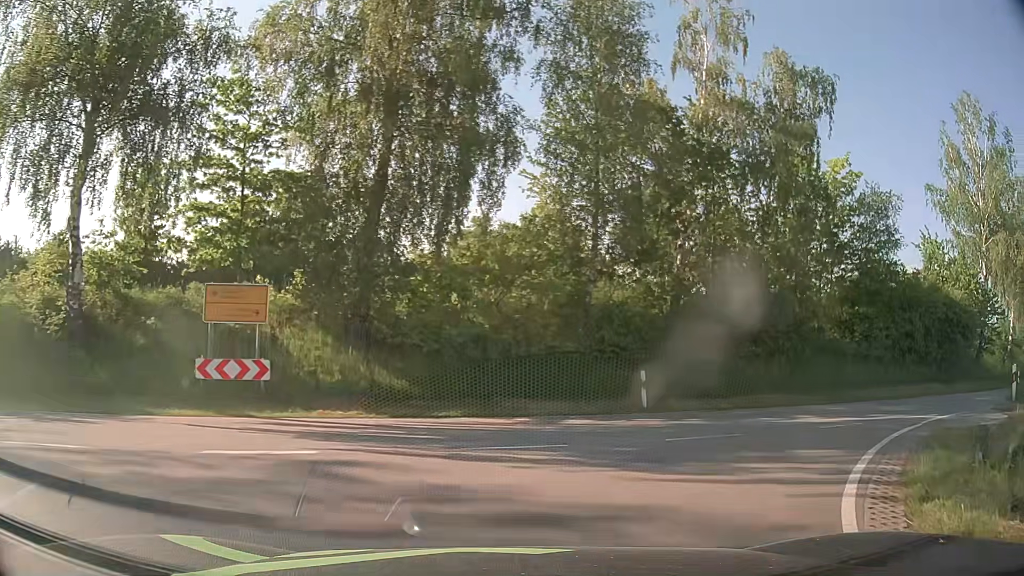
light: Day
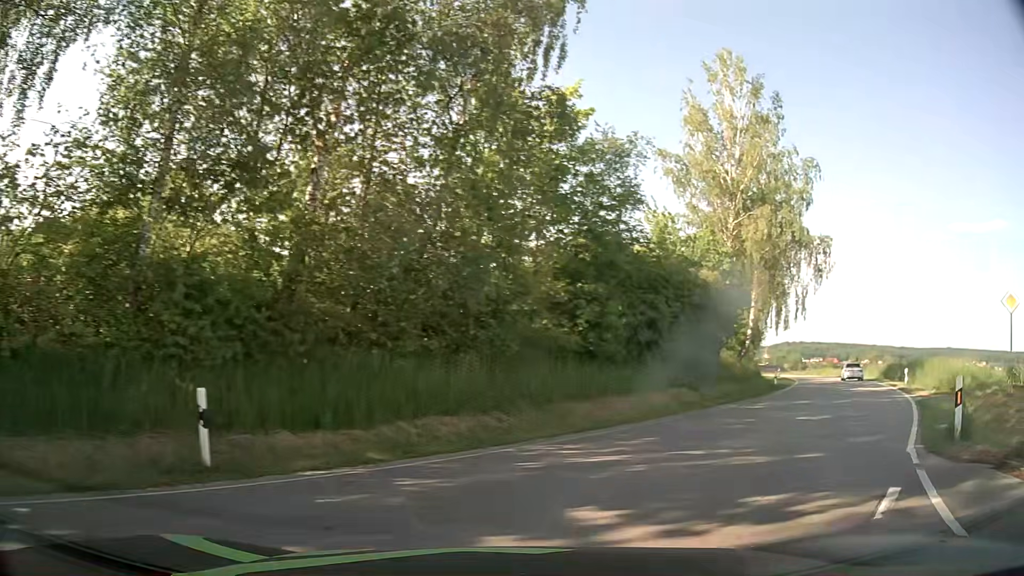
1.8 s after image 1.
(+2.1, +9.3) m; +29°
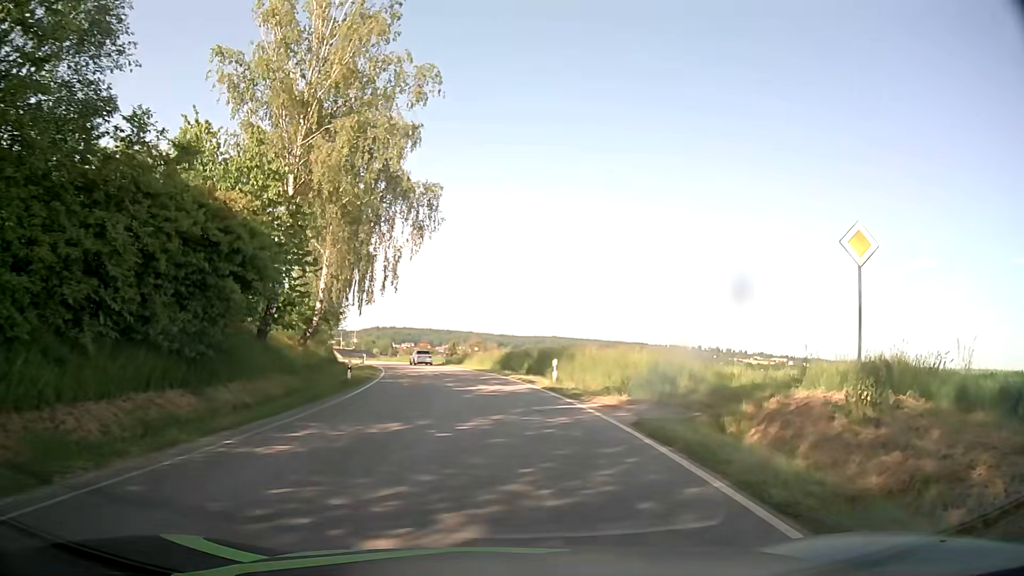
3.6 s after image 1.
(+4.5, +11.5) m; +36°
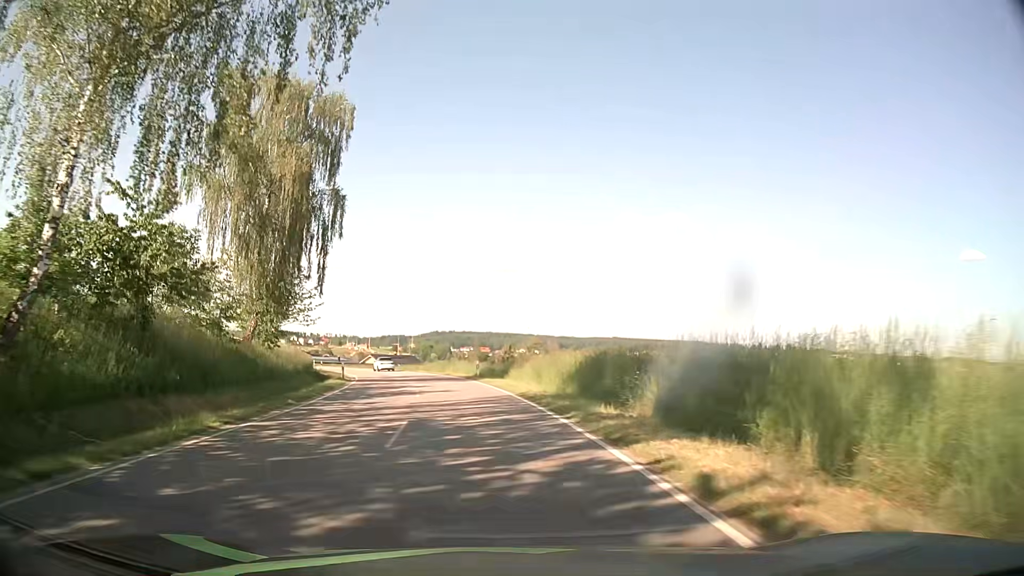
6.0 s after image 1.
(-0.3, +26.0) m; -4°
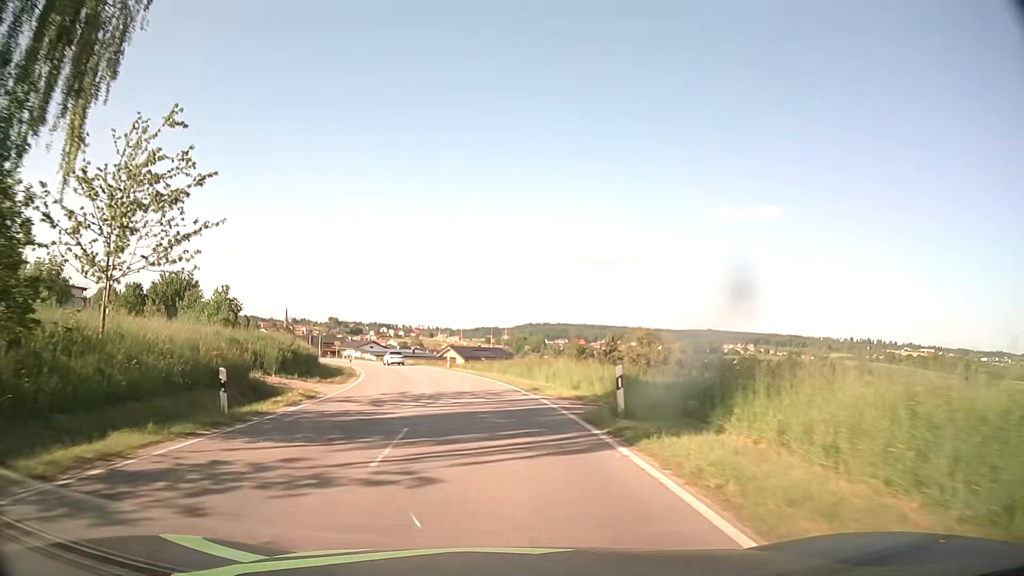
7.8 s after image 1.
(-1.8, +26.2) m; -8°
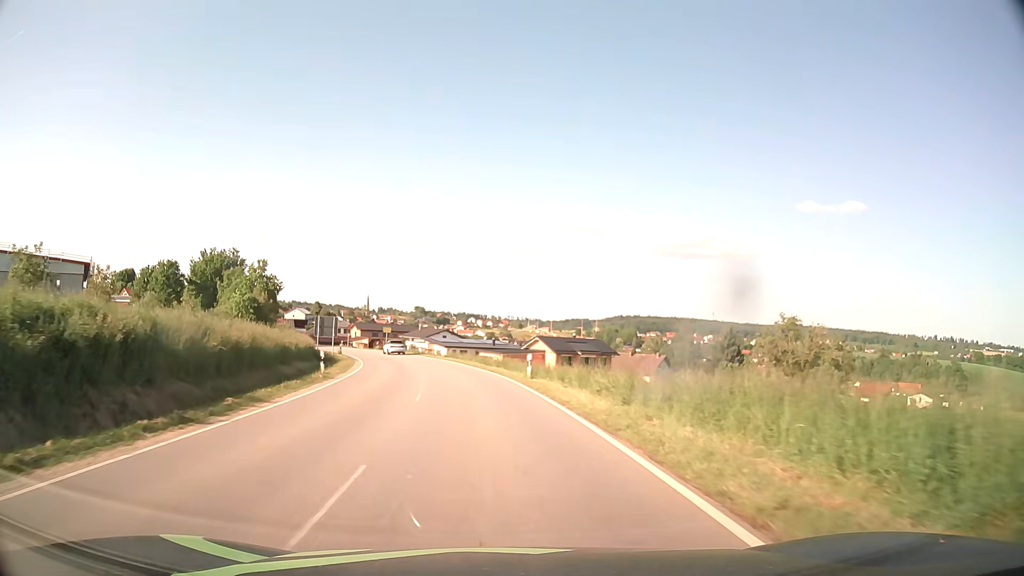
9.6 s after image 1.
(-1.9, +28.0) m; -8°
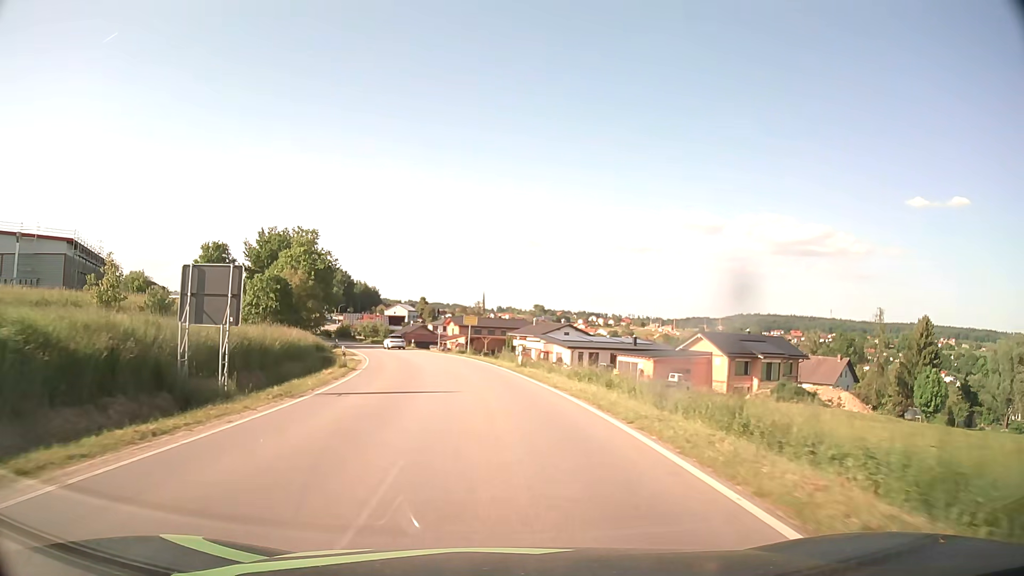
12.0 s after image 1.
(-3.2, +35.2) m; -10°
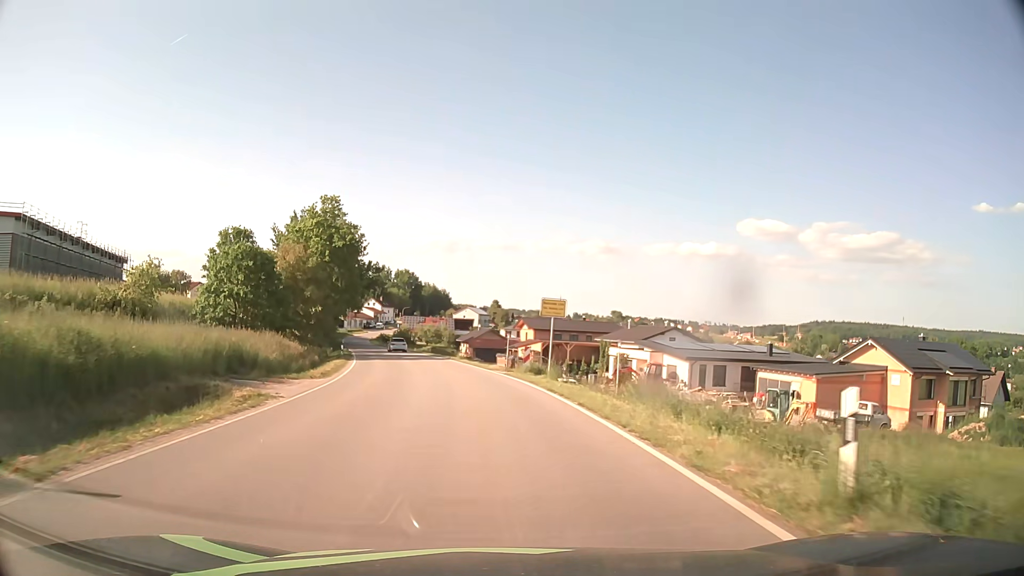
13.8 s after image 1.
(-1.4, +24.9) m; -6°
(0, +10) (-1, +20) (-2, +30) (-4, +40) (-6, +49) (-9, +59) (-11, +69) (-14, +79) (-16, +88) (-19, +98) m
